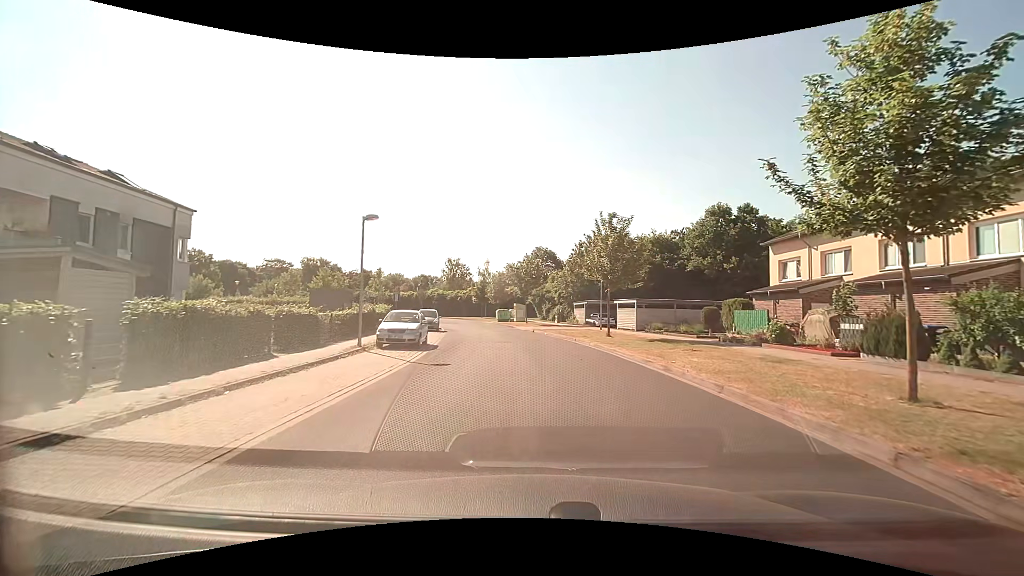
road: residential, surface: paved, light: Day
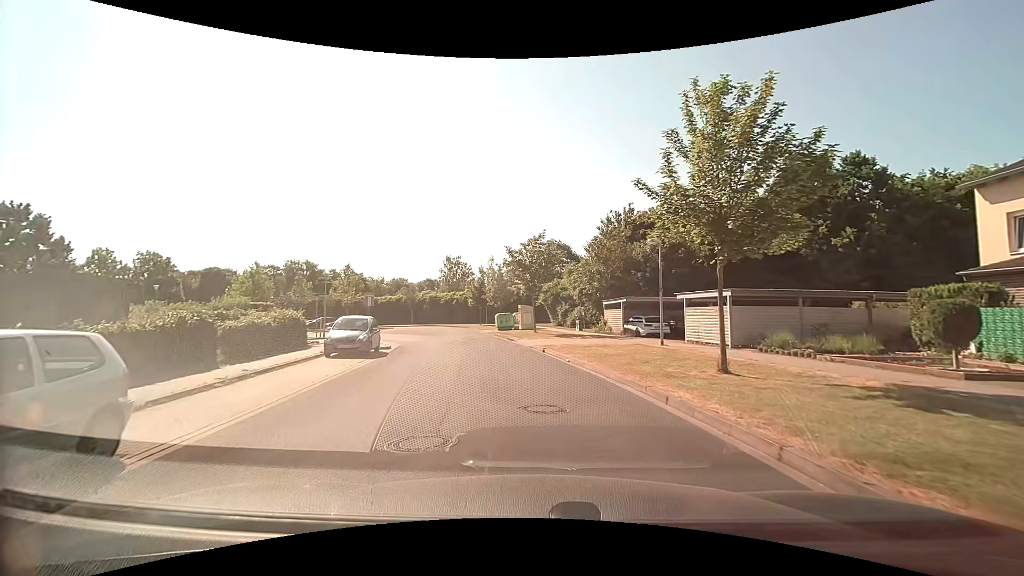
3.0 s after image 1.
(+0.2, +16.1) m; -1°
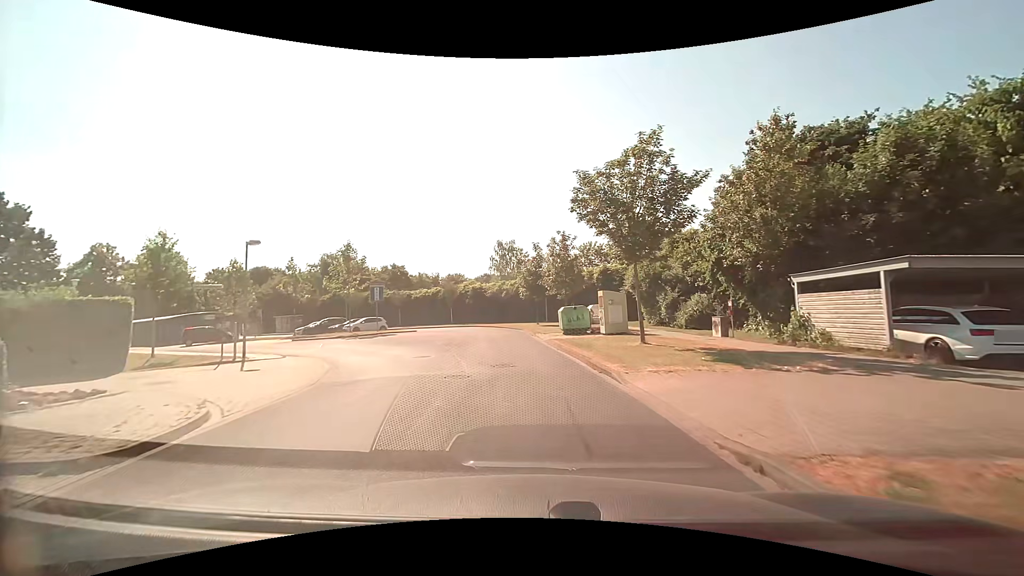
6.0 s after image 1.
(-1.3, +18.2) m; -7°
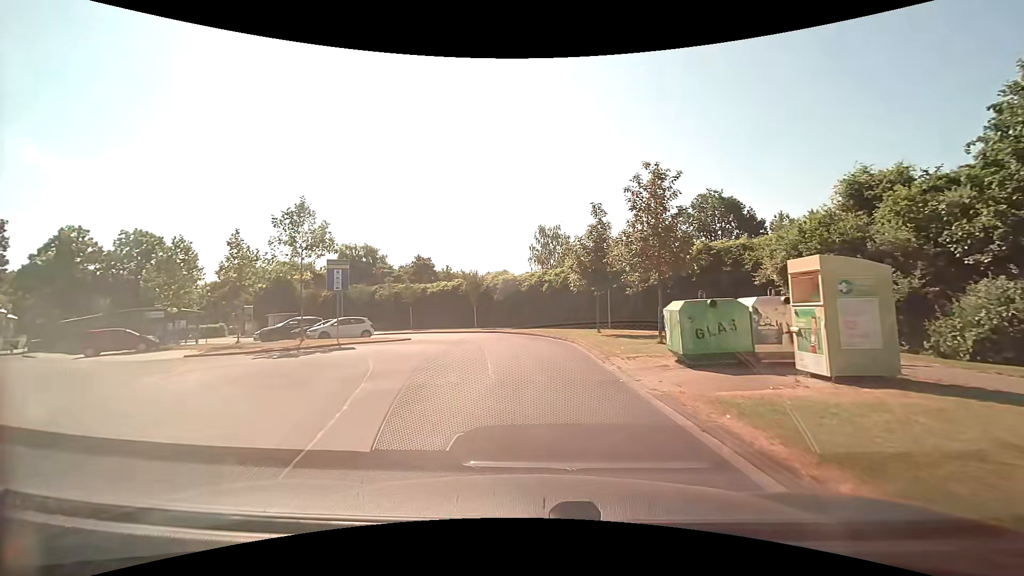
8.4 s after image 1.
(-0.7, +15.5) m; -6°
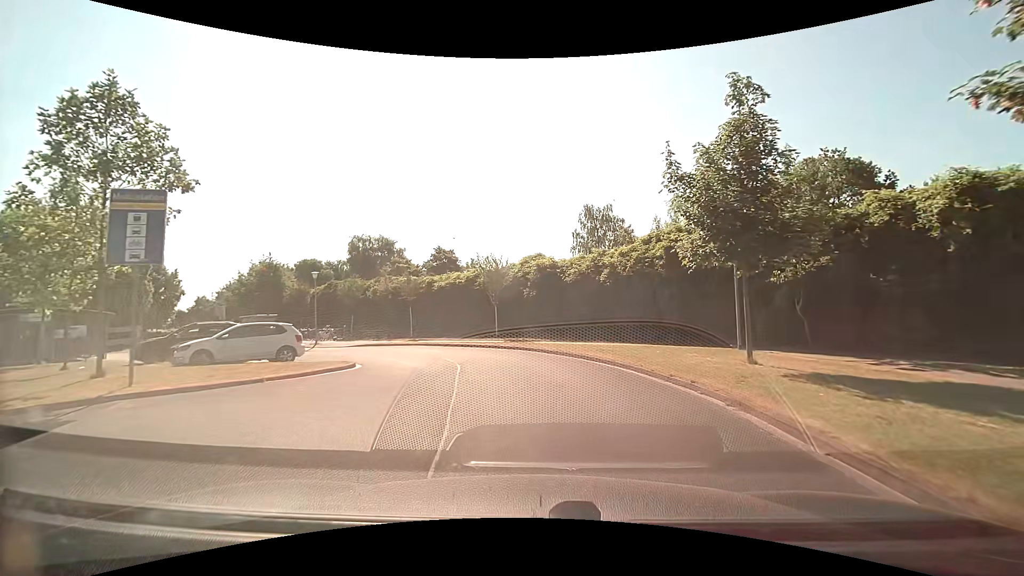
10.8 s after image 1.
(-0.4, +14.3) m; -4°
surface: asphalt
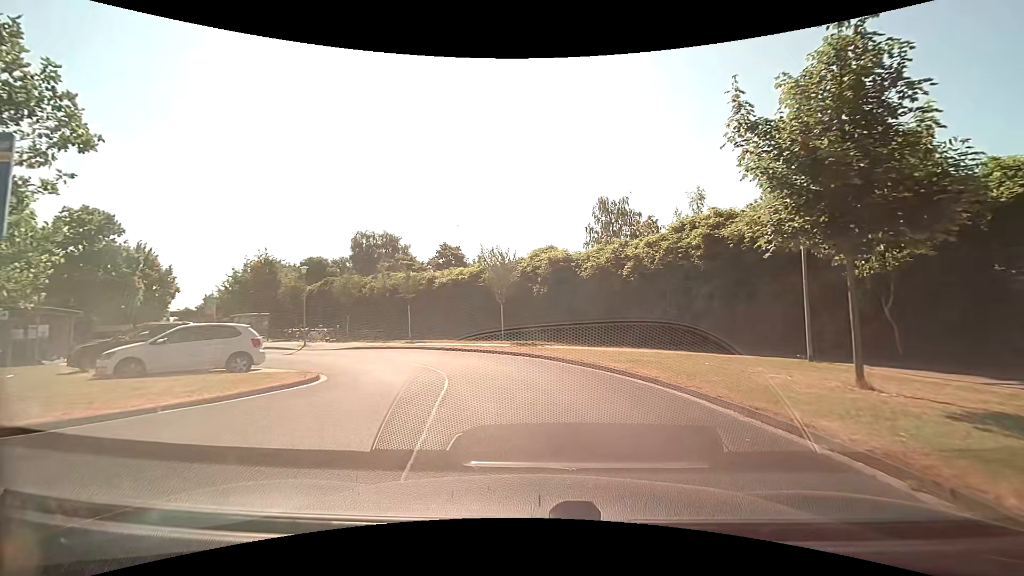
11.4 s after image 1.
(-0.1, +3.4) m; -1°
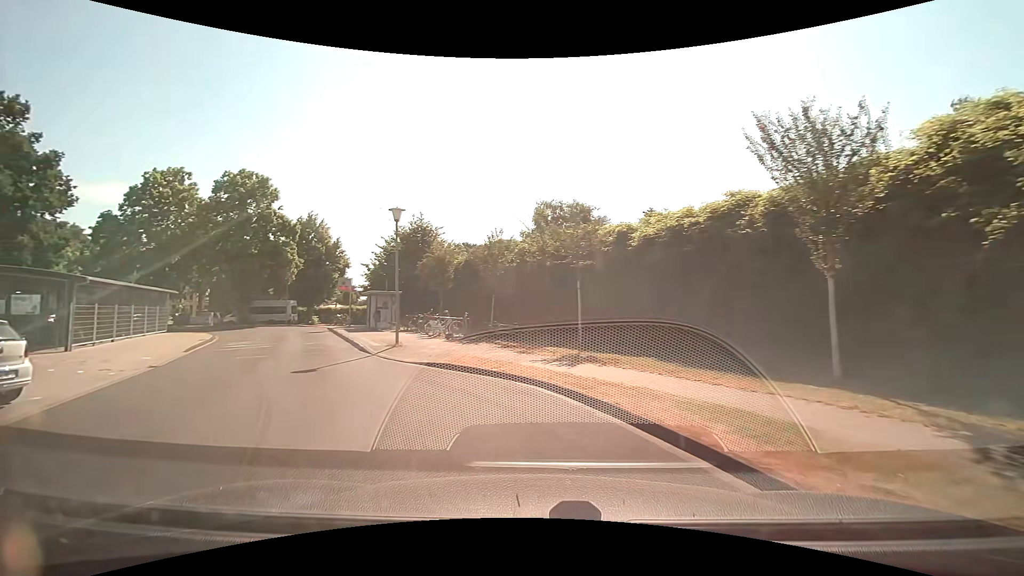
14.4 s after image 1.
(-2.2, +16.8) m; -22°
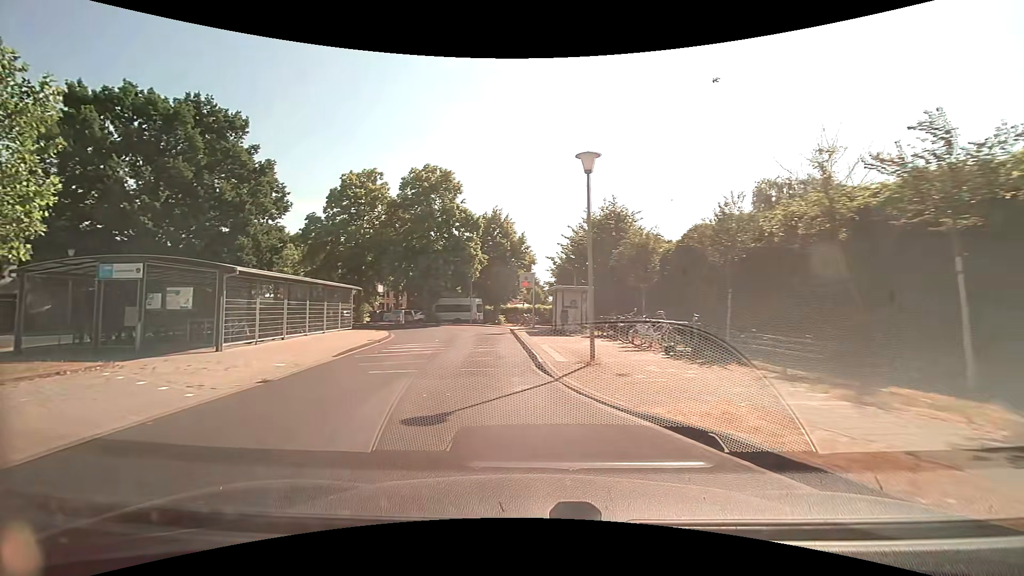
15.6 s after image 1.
(-1.2, +6.6) m; -22°
